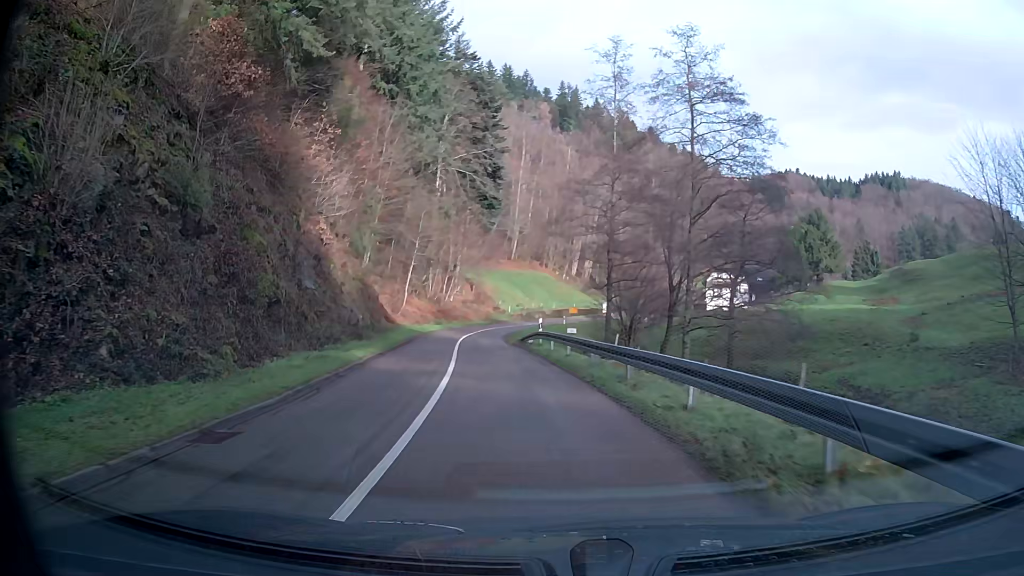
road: tertiary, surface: asphalt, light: Day
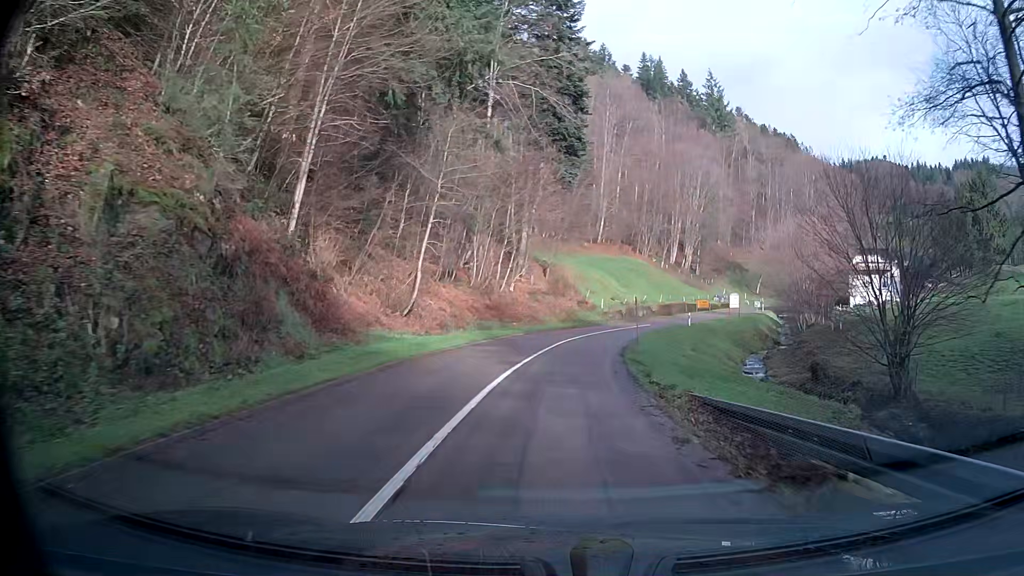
(-2.1, +29.3) m; -5°
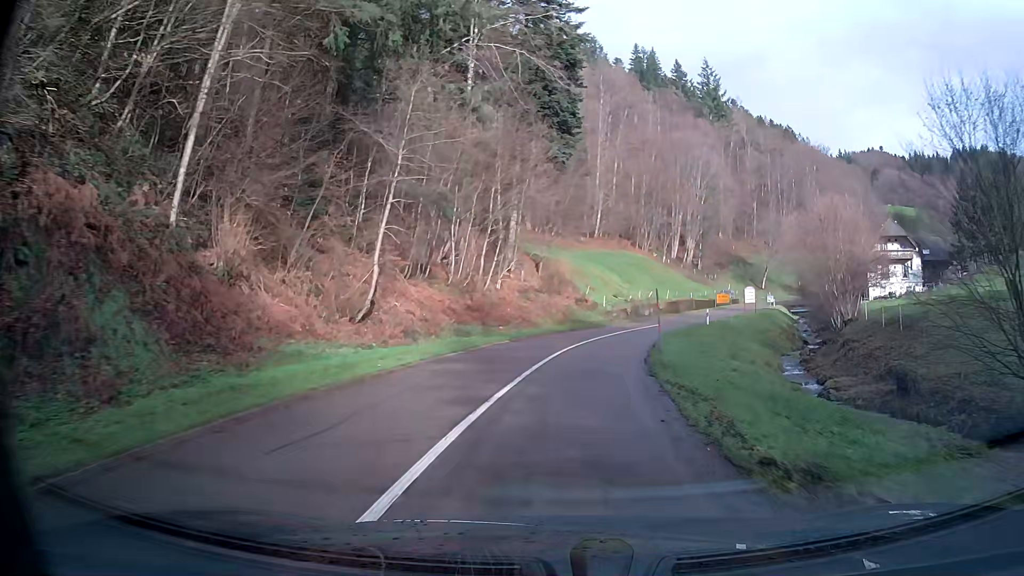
(+0.1, +7.6) m; +1°
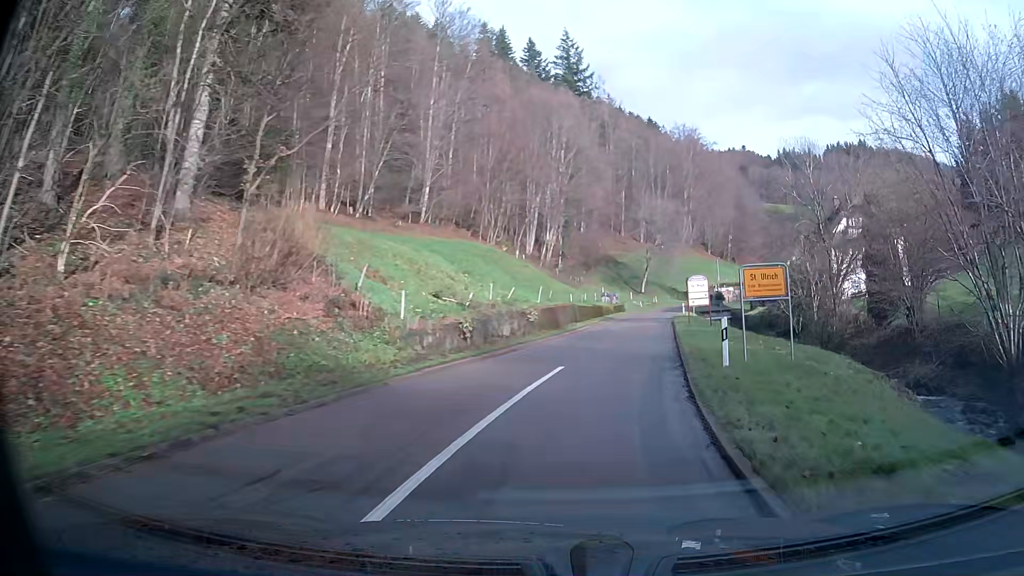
(+3.4, +30.6) m; +14°
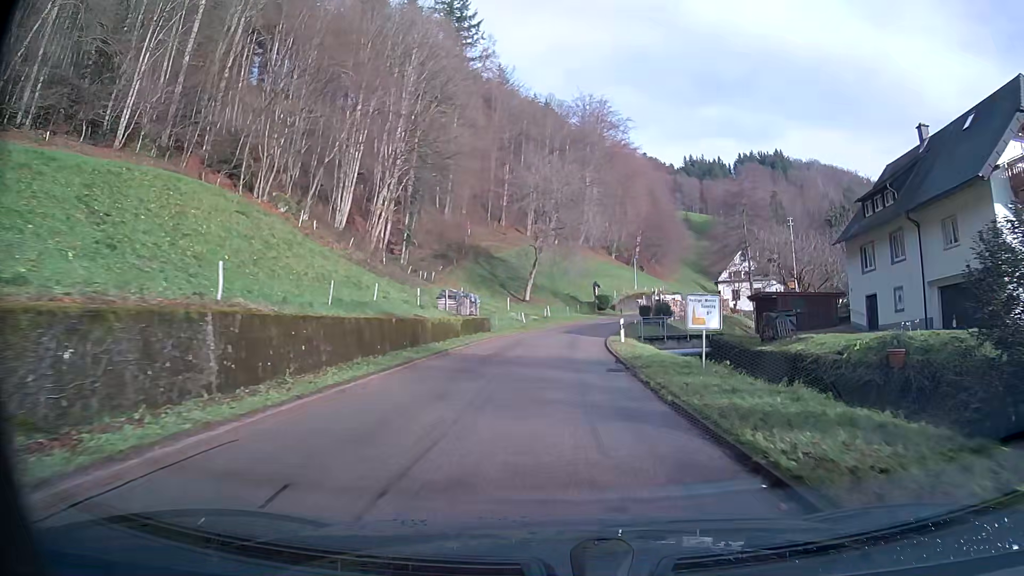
(+3.6, +38.1) m; +8°
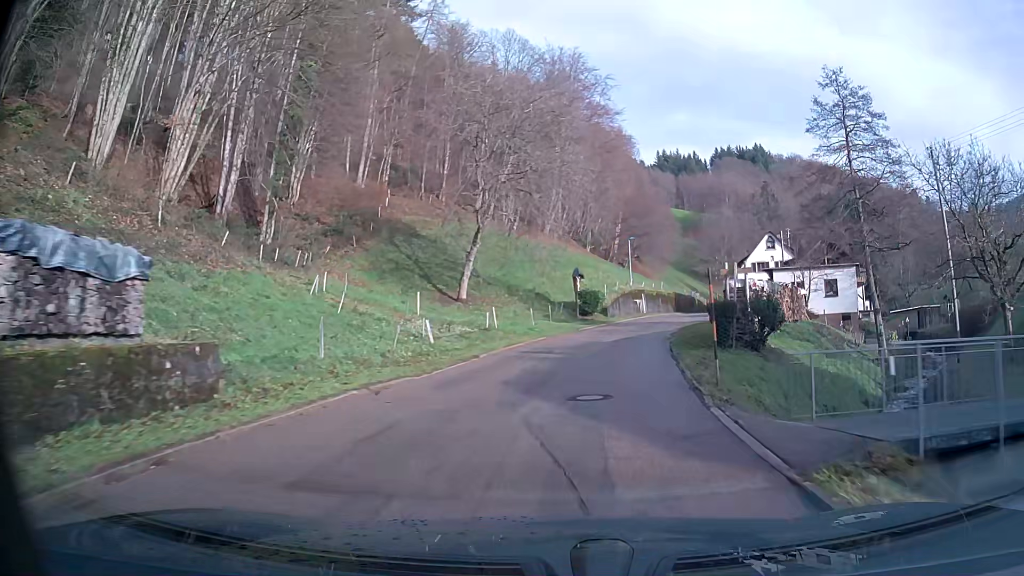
(+0.8, +29.6) m; +4°
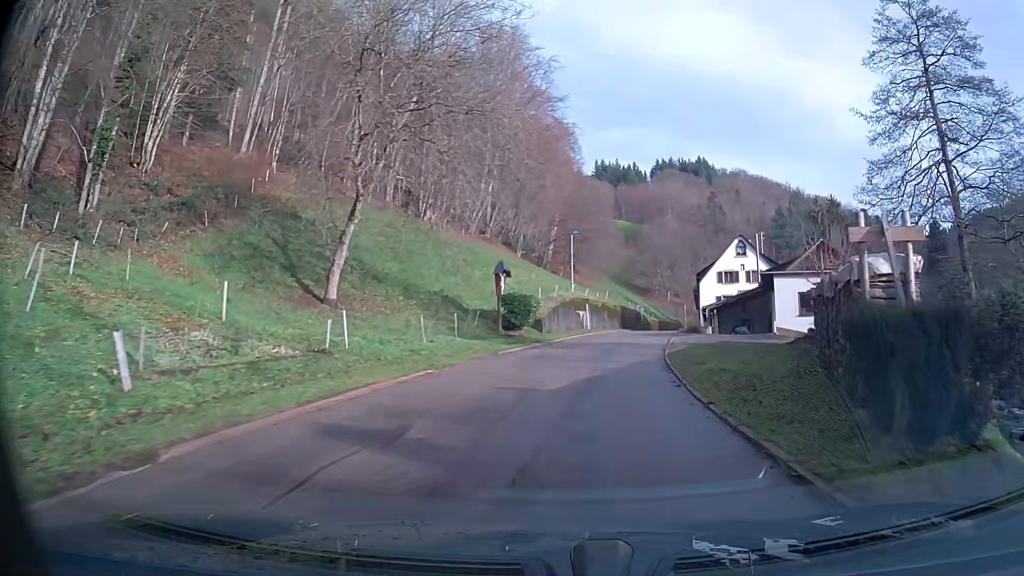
(+0.7, +14.2) m; +6°
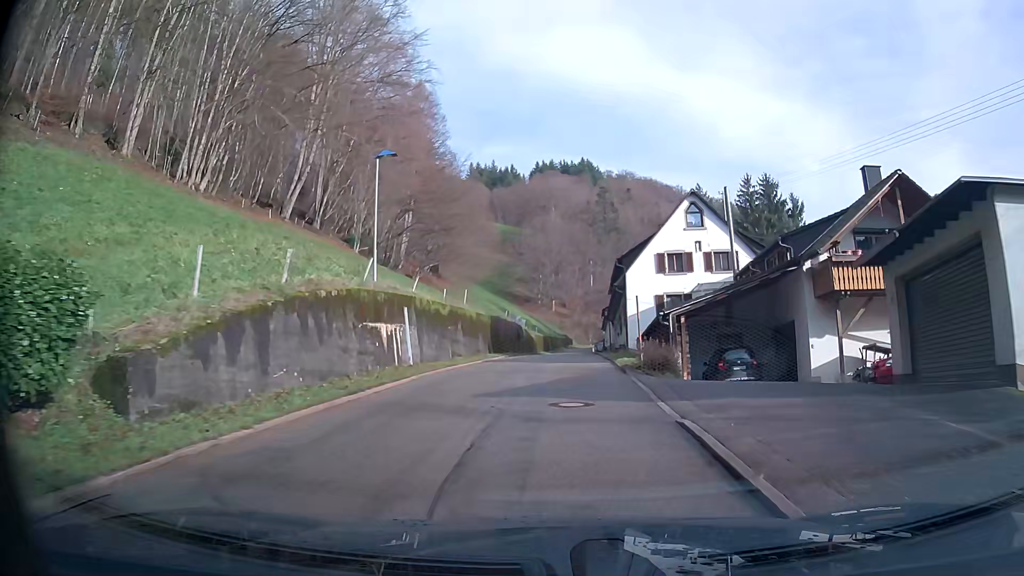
(+2.8, +27.6) m; +9°
